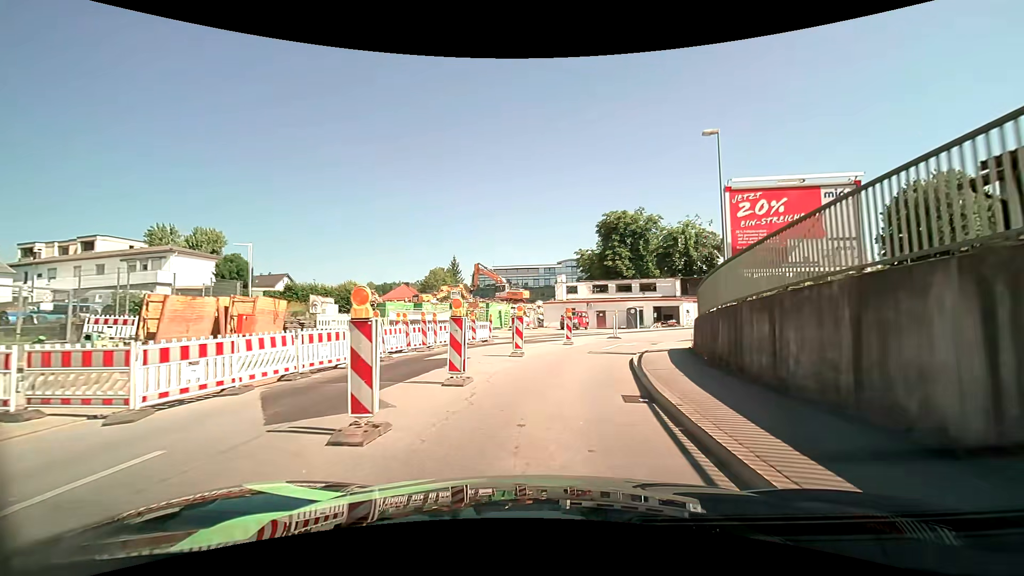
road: tertiary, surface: asphalt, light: Day
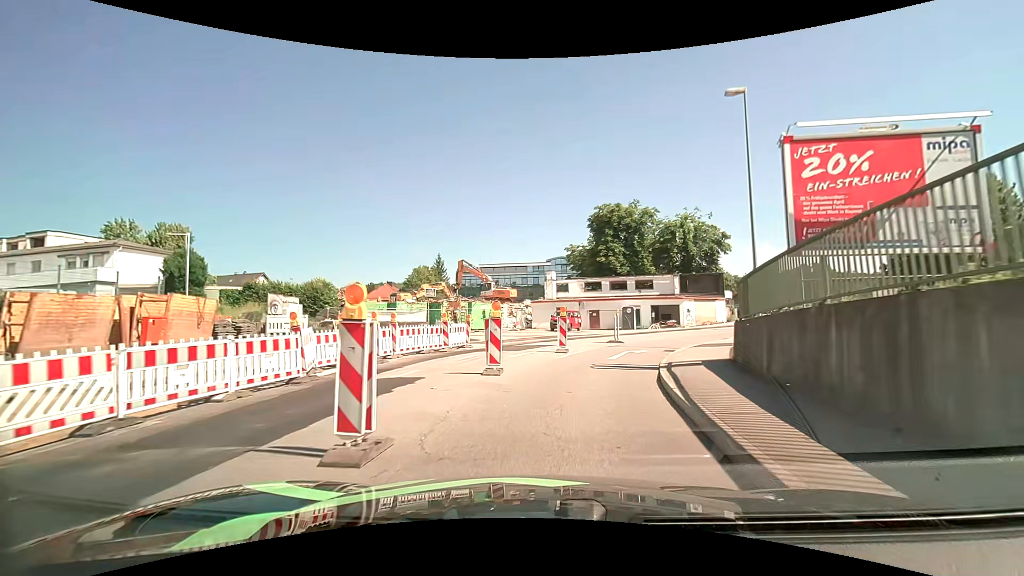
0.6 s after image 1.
(+0.1, +4.7) m; +2°
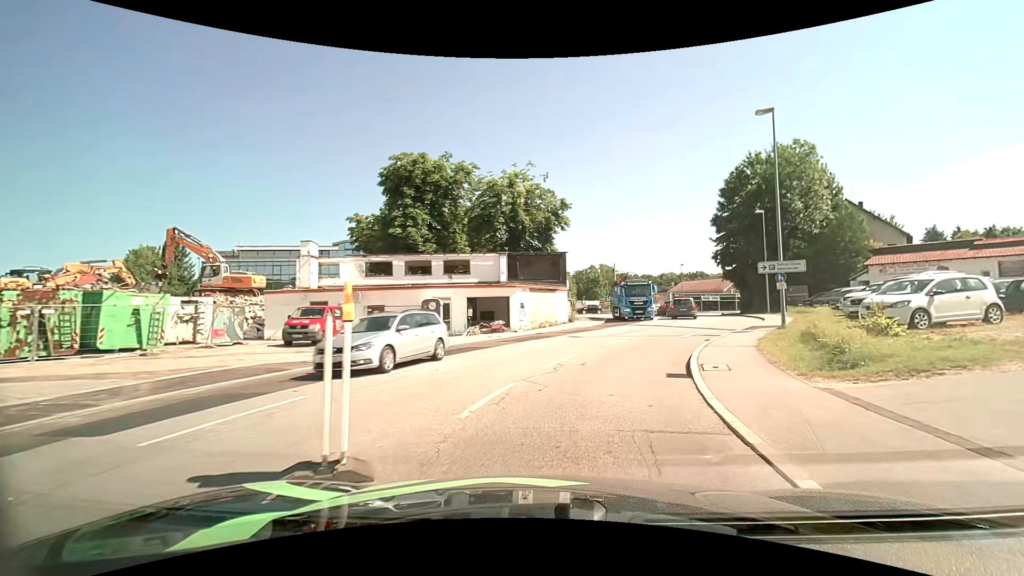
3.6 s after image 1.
(+3.0, +20.0) m; +21°
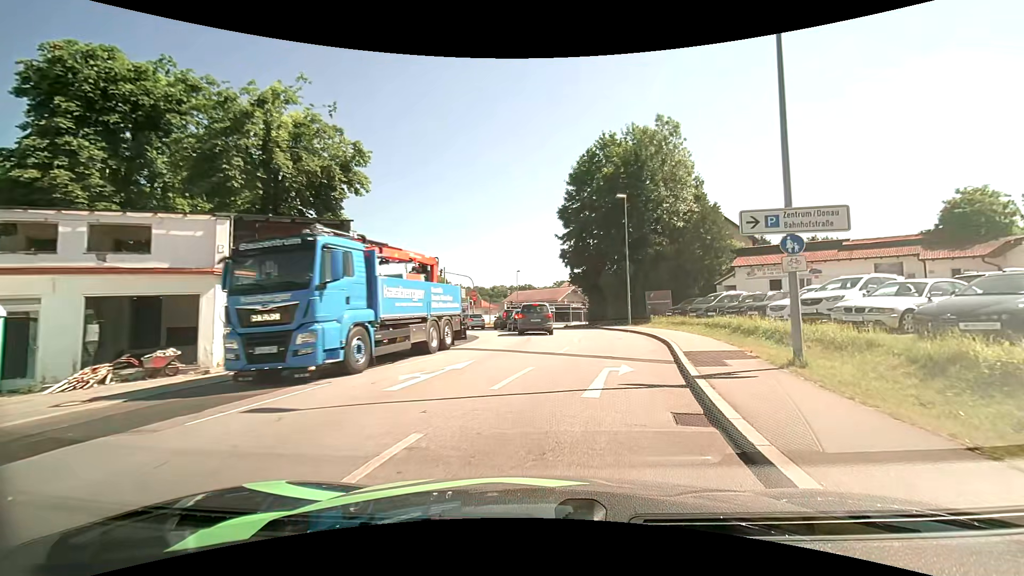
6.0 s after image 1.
(+2.5, +15.3) m; +19°
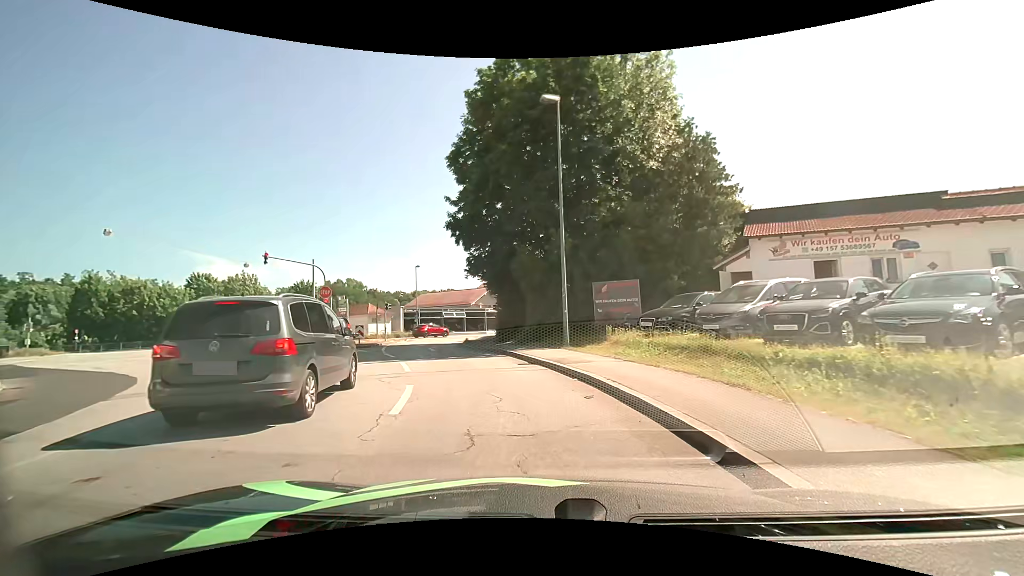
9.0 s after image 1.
(+2.9, +19.1) m; +10°
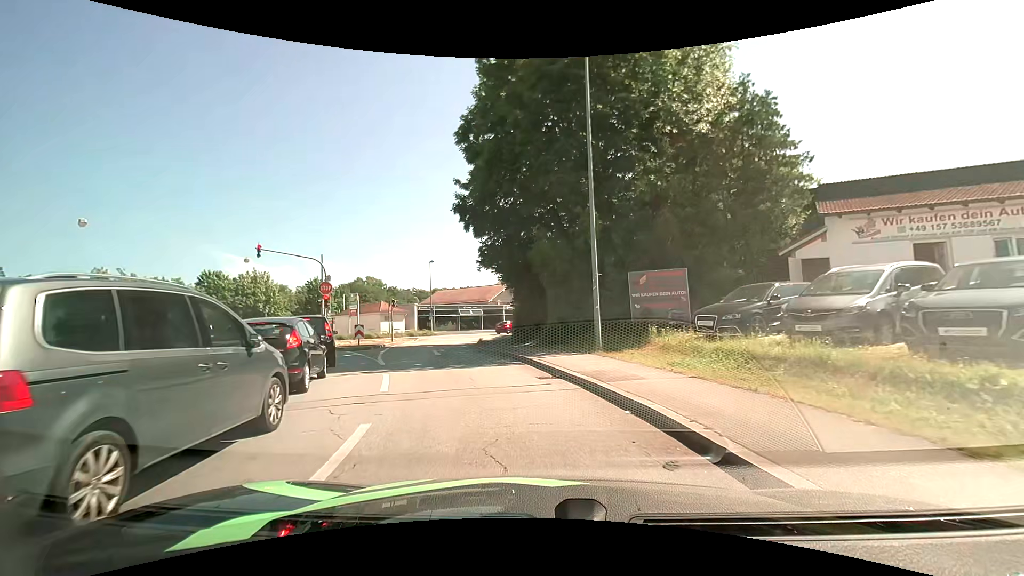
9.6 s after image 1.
(-0.1, +3.8) m; -2°
